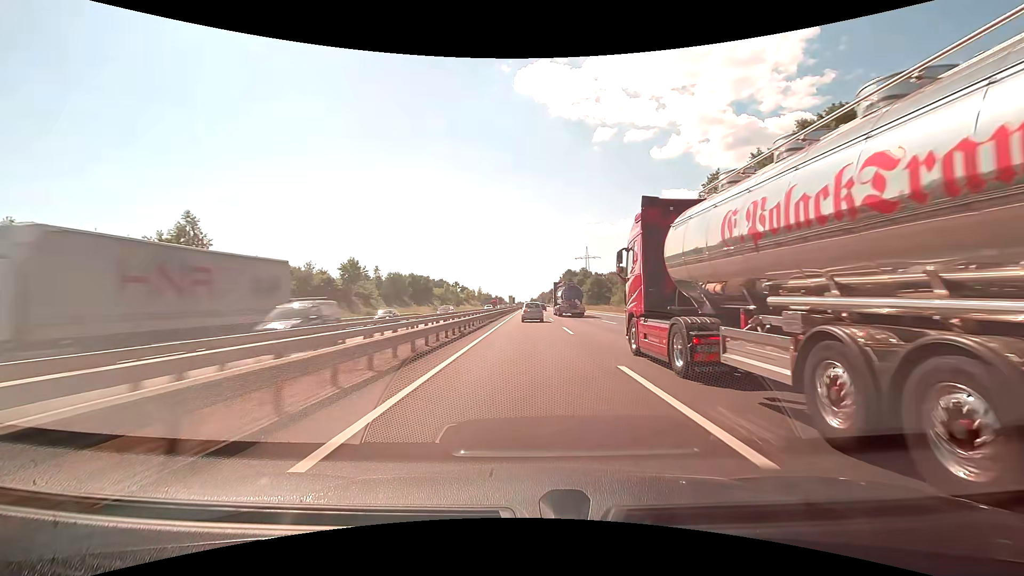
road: motorway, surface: asphalt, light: Day
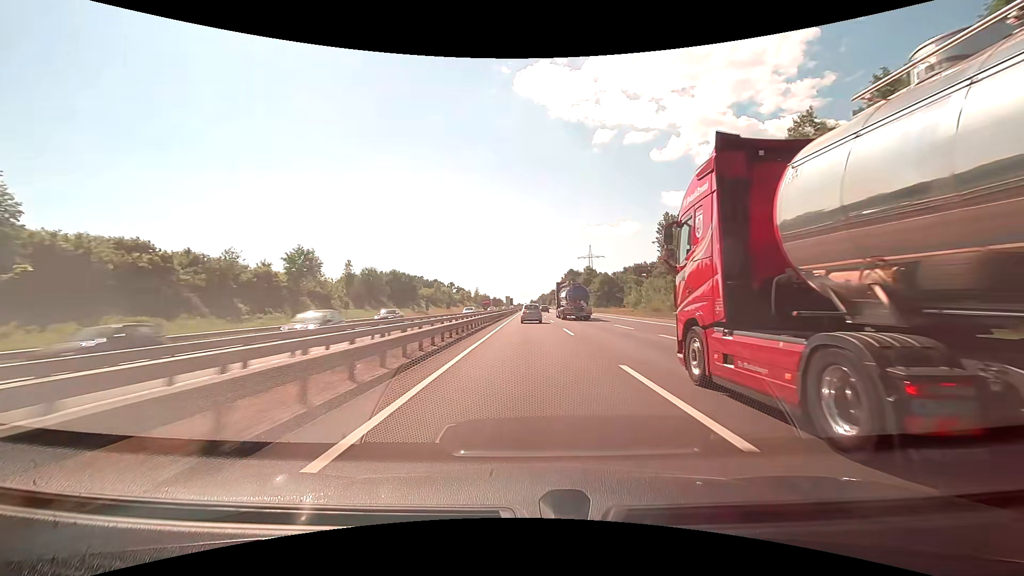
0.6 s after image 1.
(0.0, +17.4) m; 0°
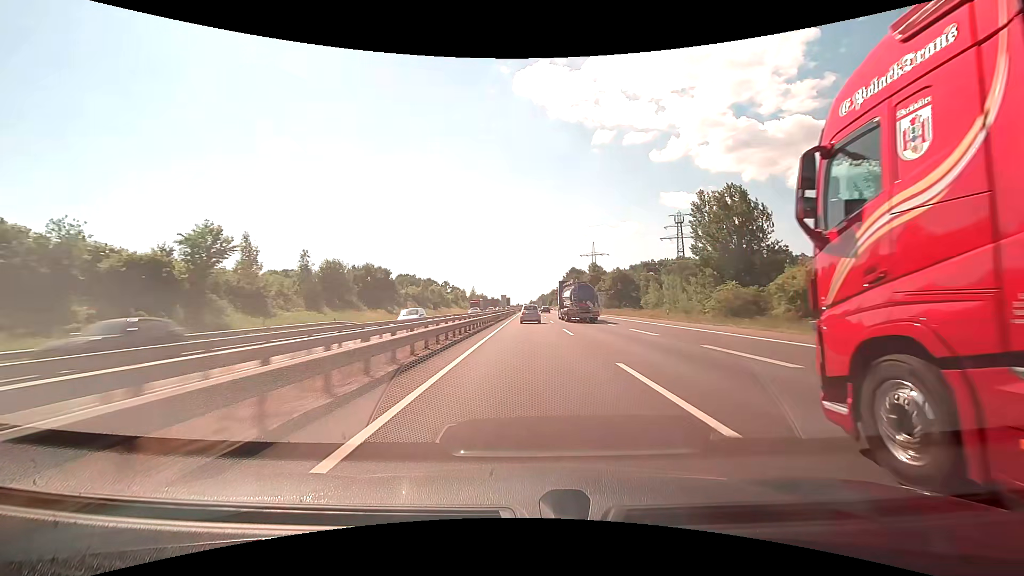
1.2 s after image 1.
(0.0, +17.3) m; 0°
(0, +10) (0, +20) (0, +30) (0, +40) (0, +50) (0, +60) (0, +70) (0, +80) (0, +90) (0, +100) m
